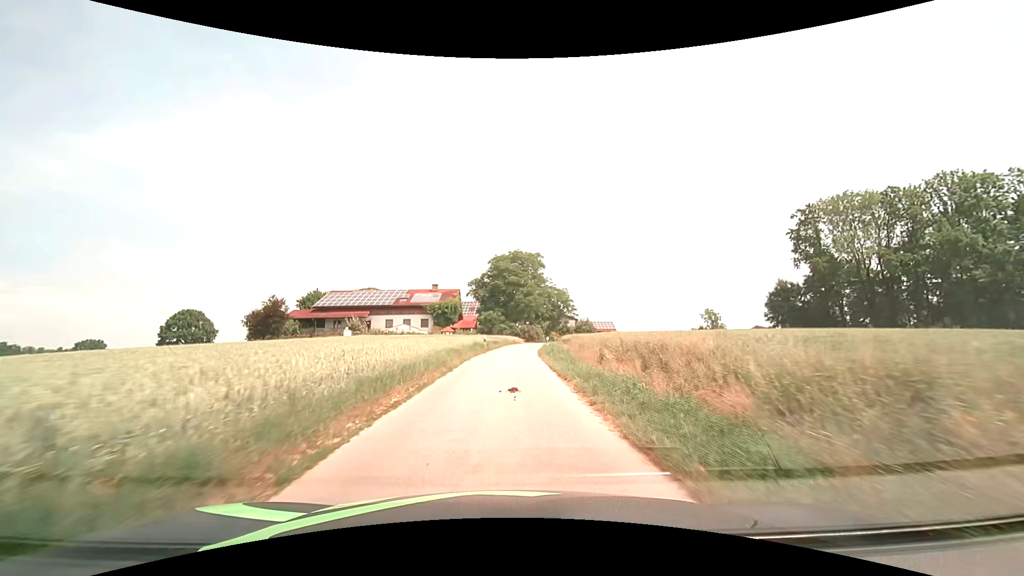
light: Day
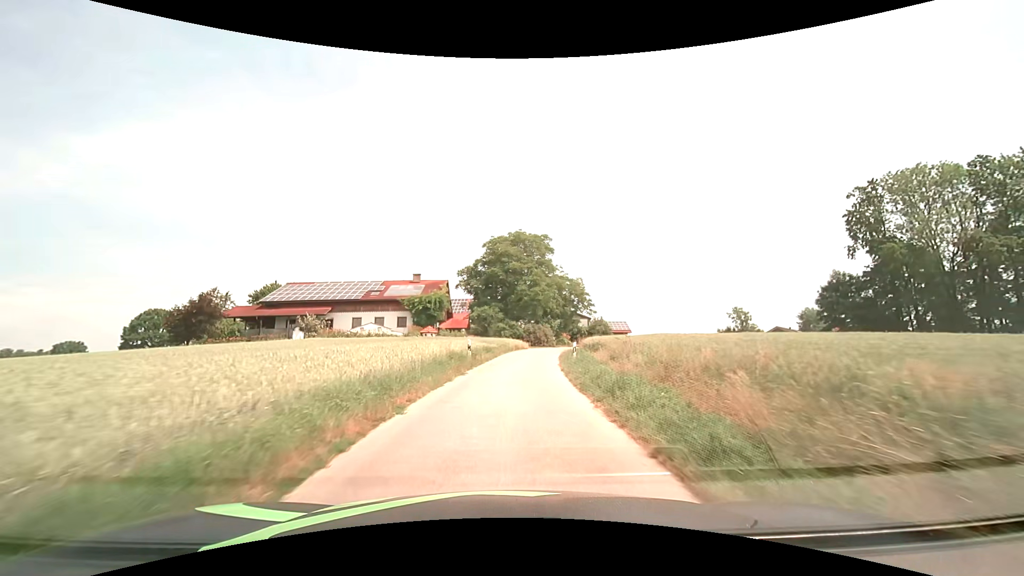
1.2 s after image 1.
(0.0, +15.0) m; 0°
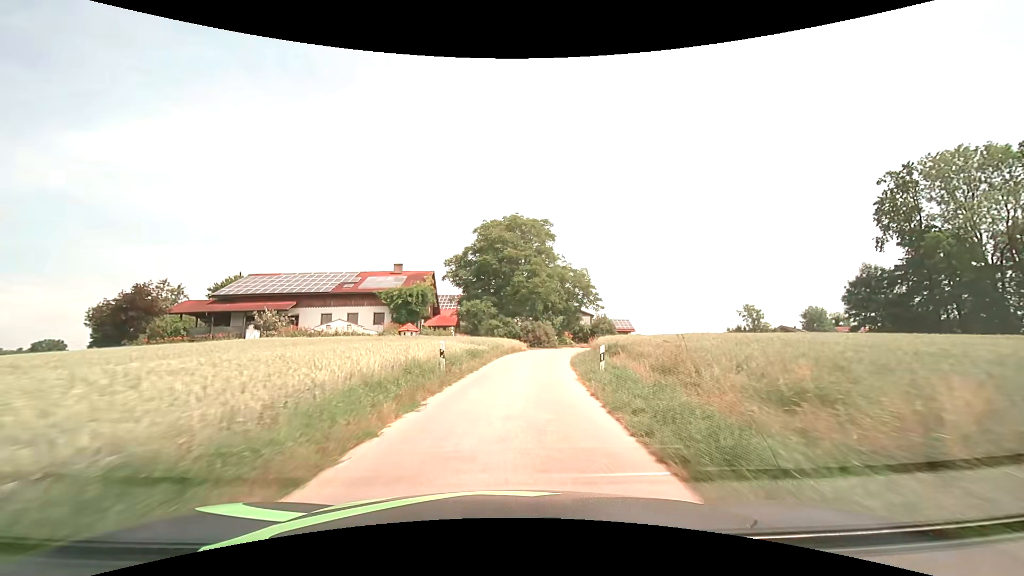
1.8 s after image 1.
(0.0, +7.6) m; 0°
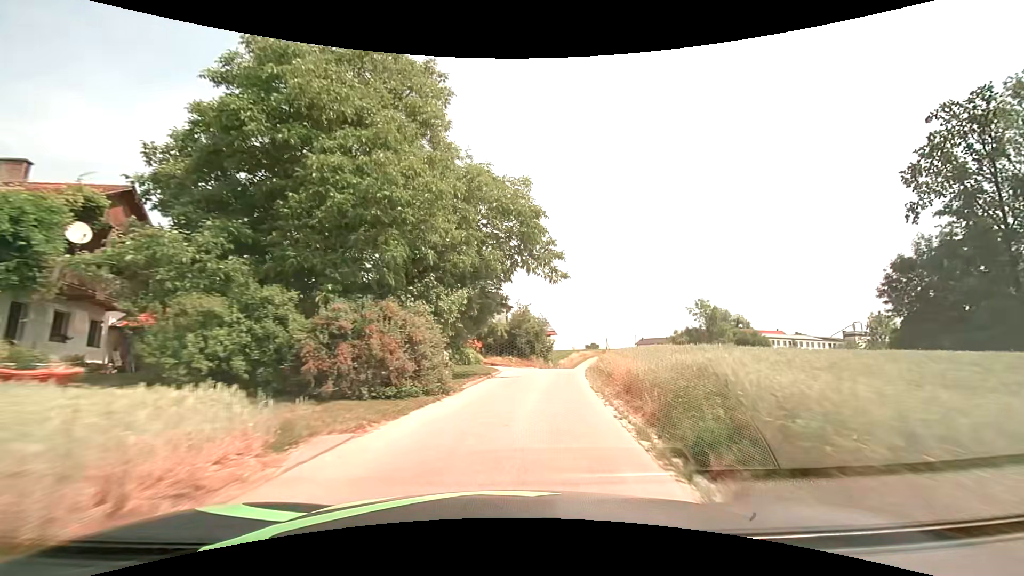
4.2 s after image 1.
(+2.6, +30.8) m; +12°
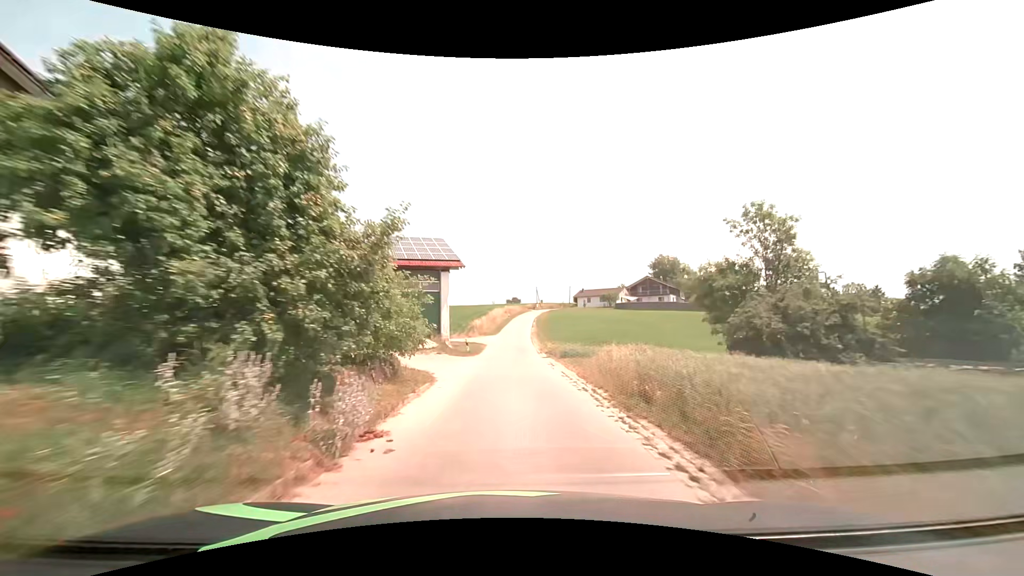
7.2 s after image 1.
(+4.9, +39.8) m; +10°
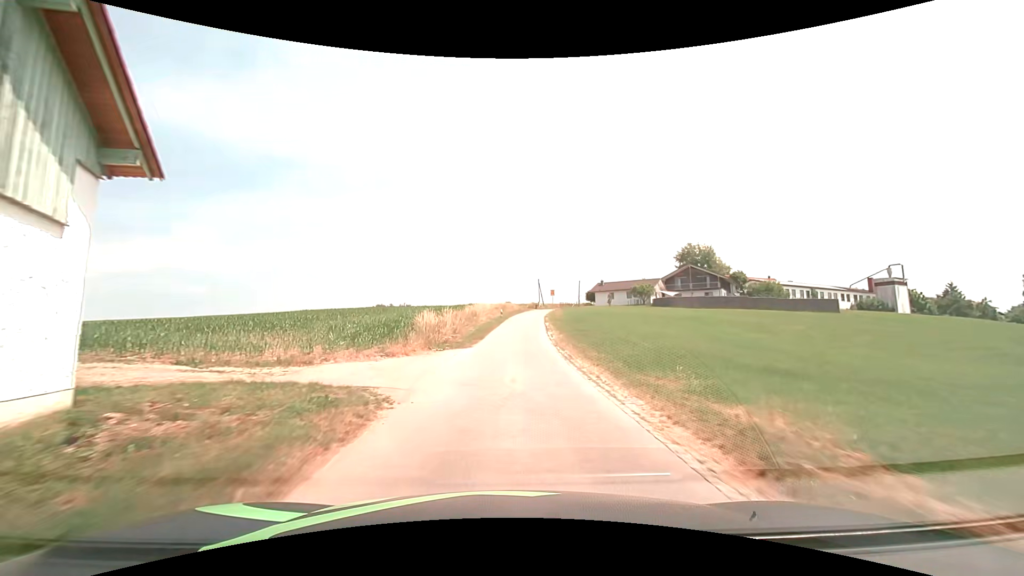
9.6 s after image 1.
(0.0, +33.1) m; +1°
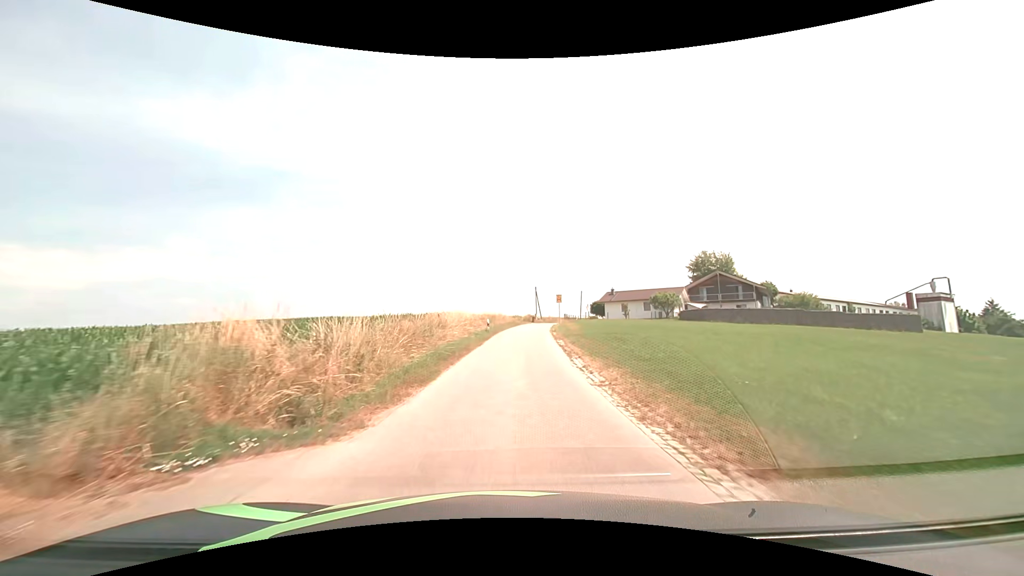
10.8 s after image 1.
(+0.2, +16.2) m; +1°
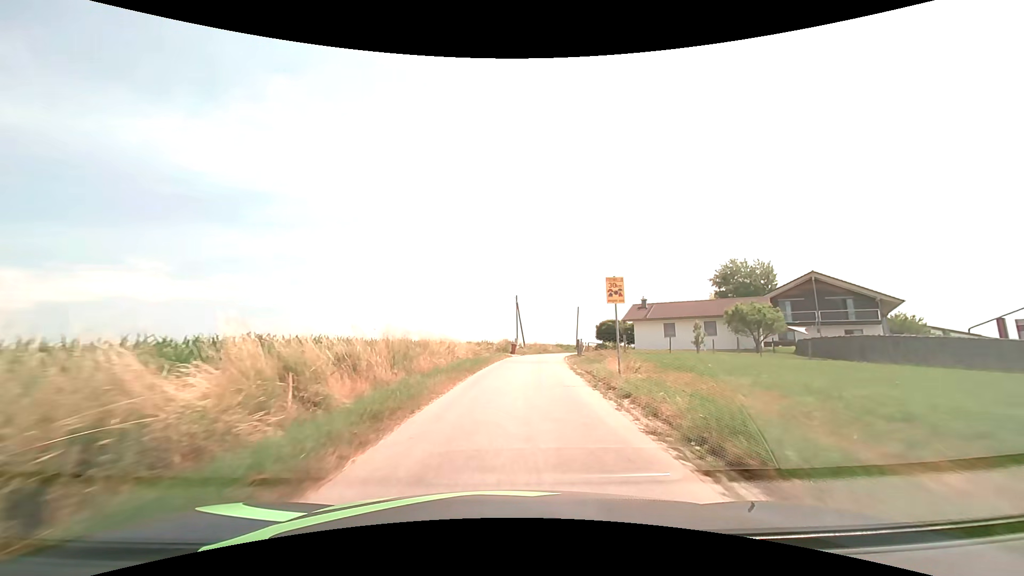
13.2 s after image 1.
(+0.8, +31.1) m; +3°
